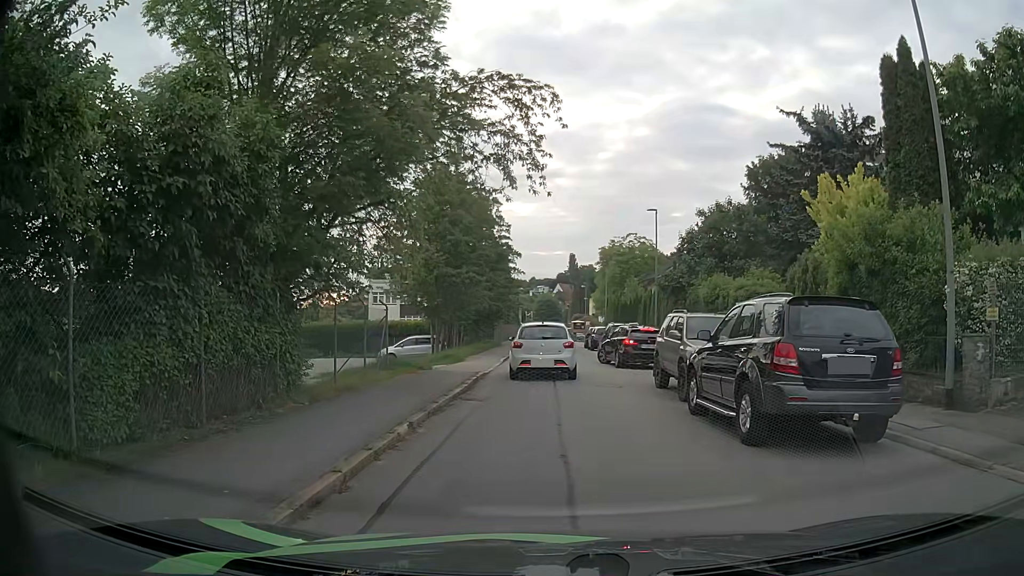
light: Day
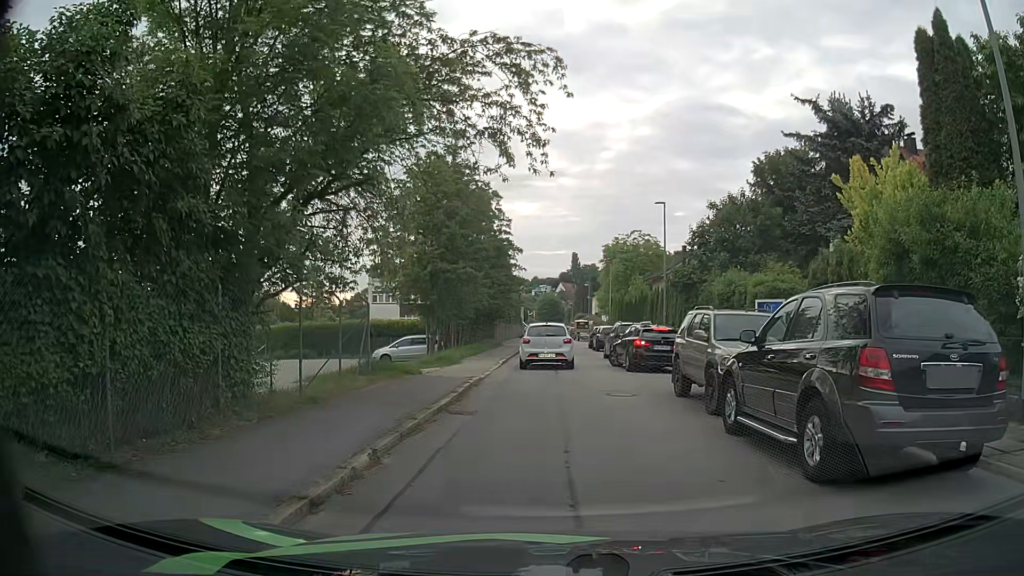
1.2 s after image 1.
(0.0, +2.1) m; -2°
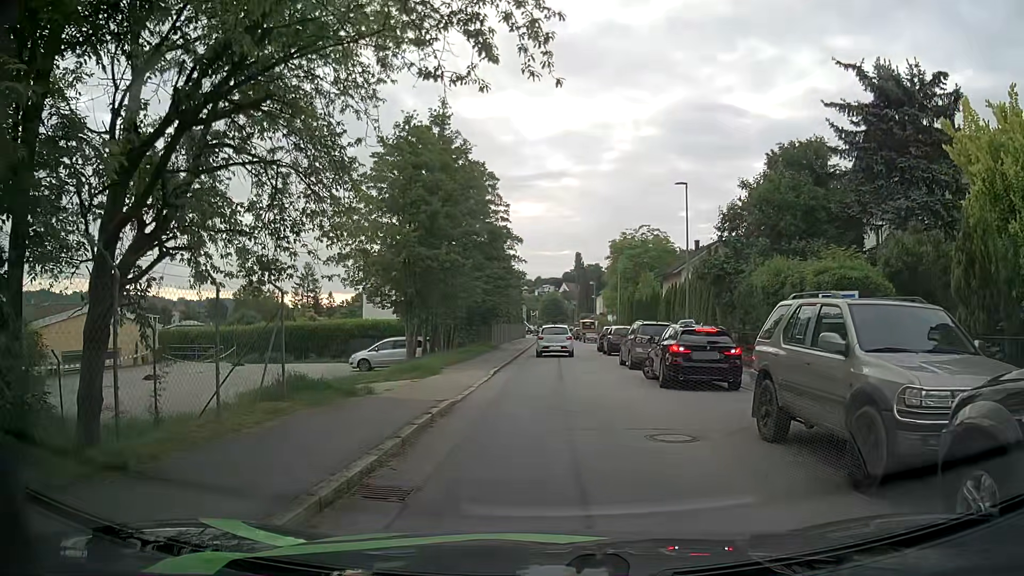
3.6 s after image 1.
(+0.1, +5.3) m; 0°
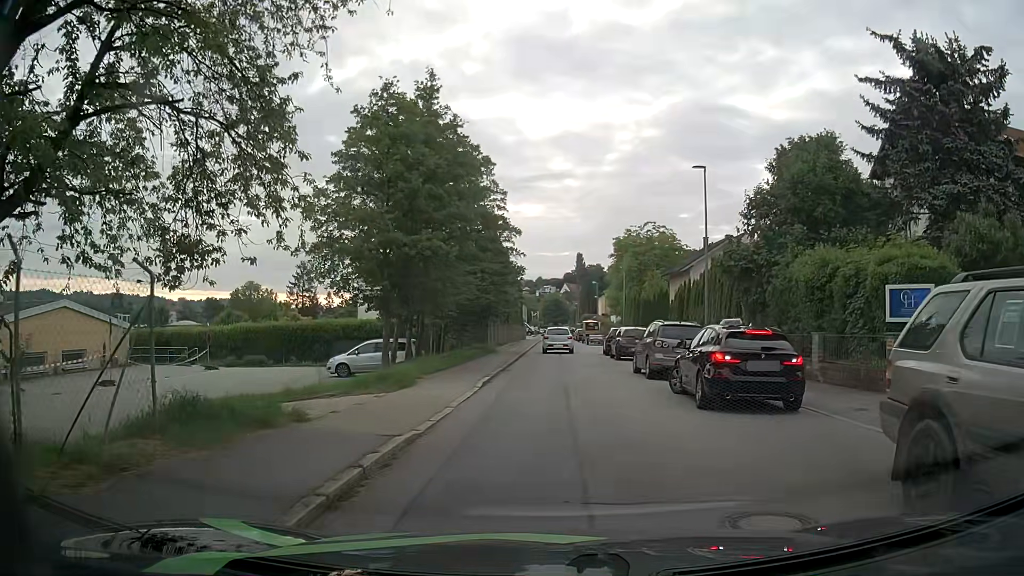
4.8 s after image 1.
(0.0, +3.8) m; 0°
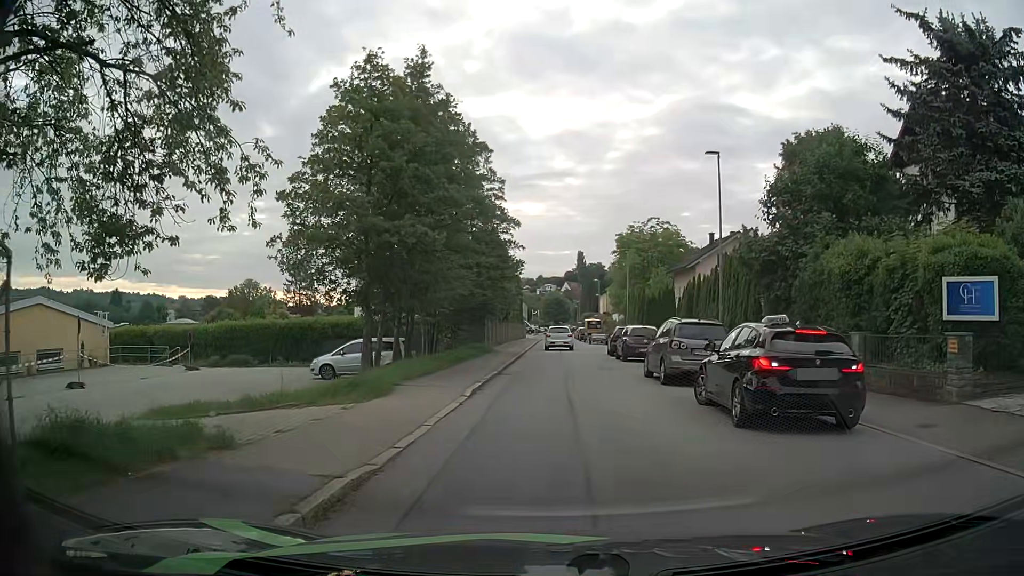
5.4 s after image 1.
(0.0, +2.3) m; 0°
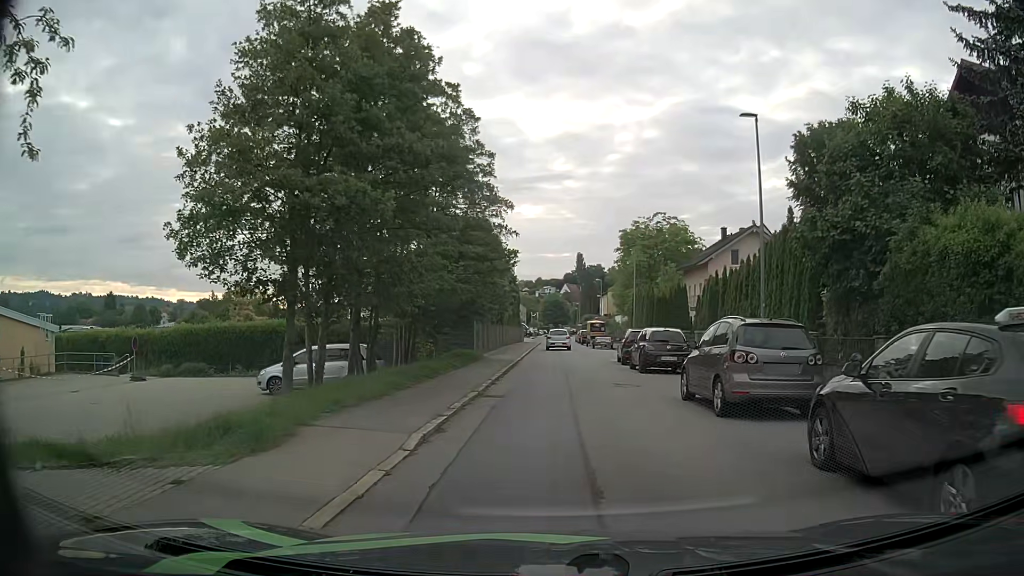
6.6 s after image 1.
(0.0, +5.4) m; -1°
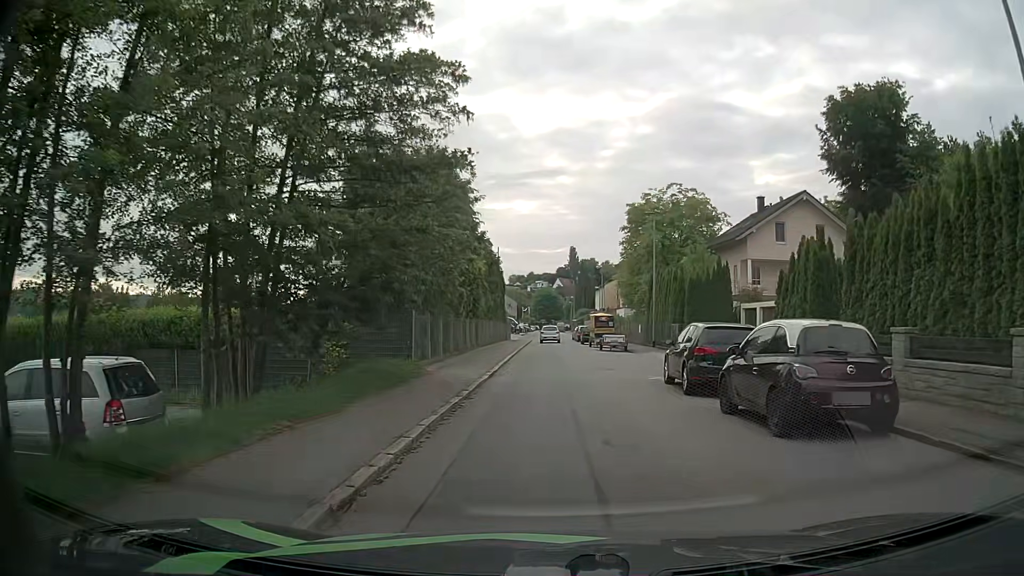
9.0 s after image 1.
(+0.2, +13.8) m; +1°
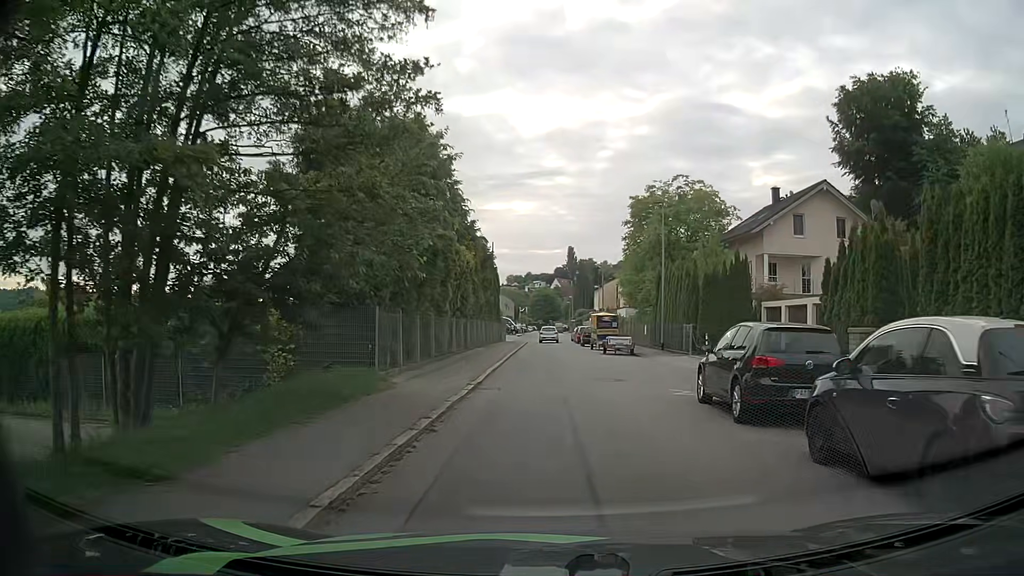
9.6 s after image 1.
(0.0, +4.0) m; 0°
(0, +10) (0, +20) (0, +30) (0, +40) (0, +50) (-1, +60) (-1, +70) (0, +80) (+1, +90) (+2, +100) m
